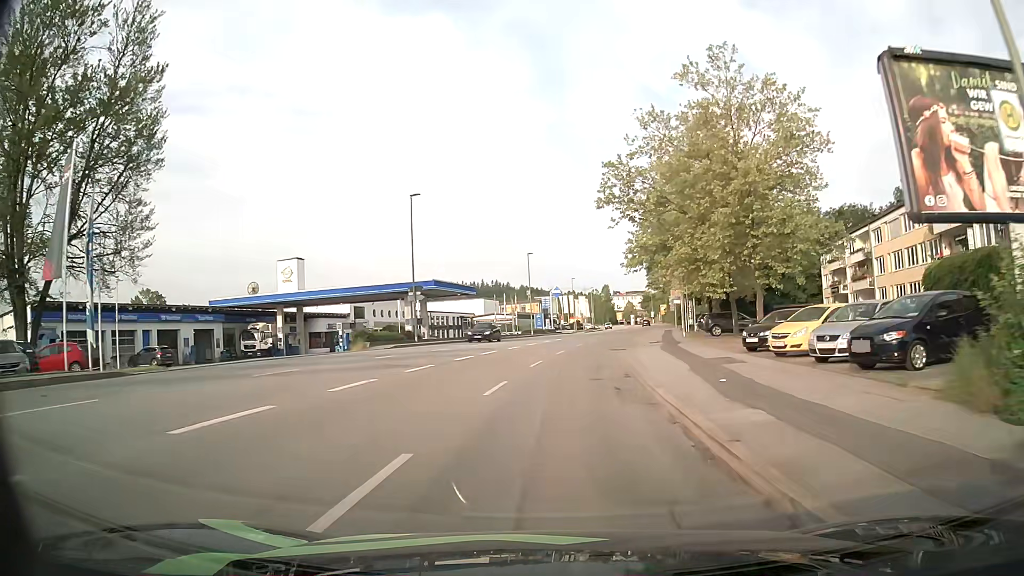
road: tertiary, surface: asphalt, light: Day
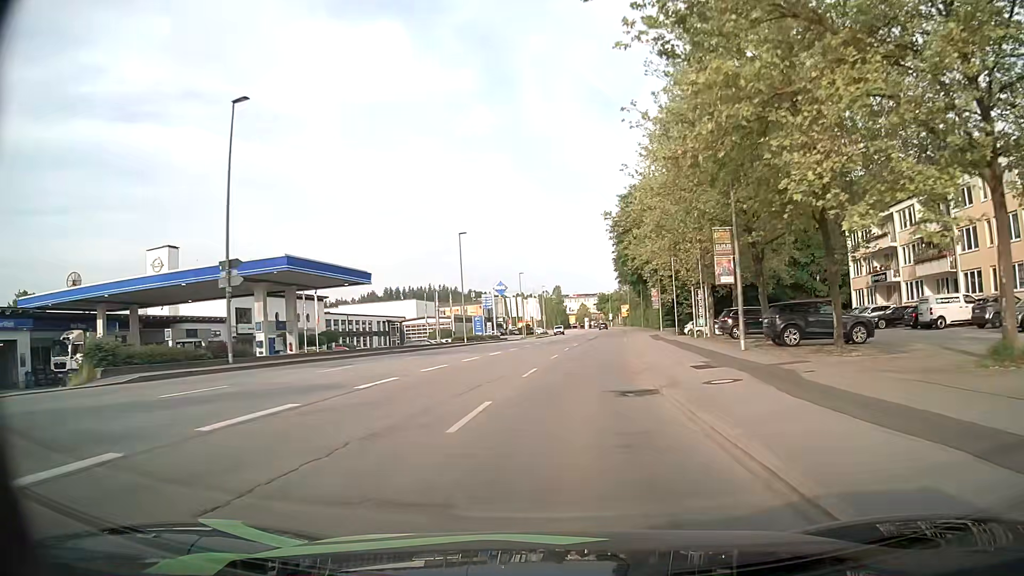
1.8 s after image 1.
(+0.8, +22.2) m; +4°
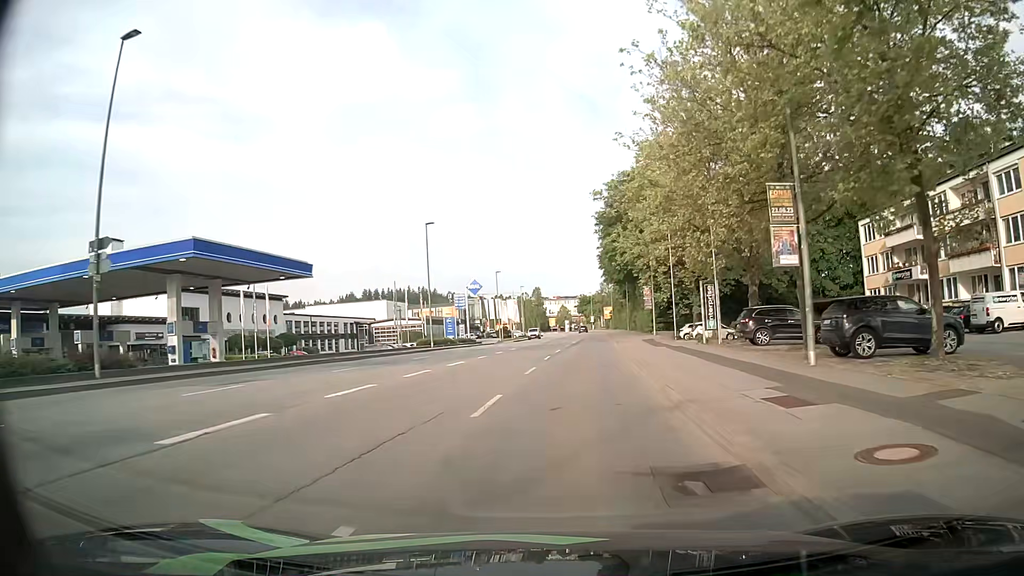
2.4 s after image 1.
(+0.1, +7.4) m; +2°
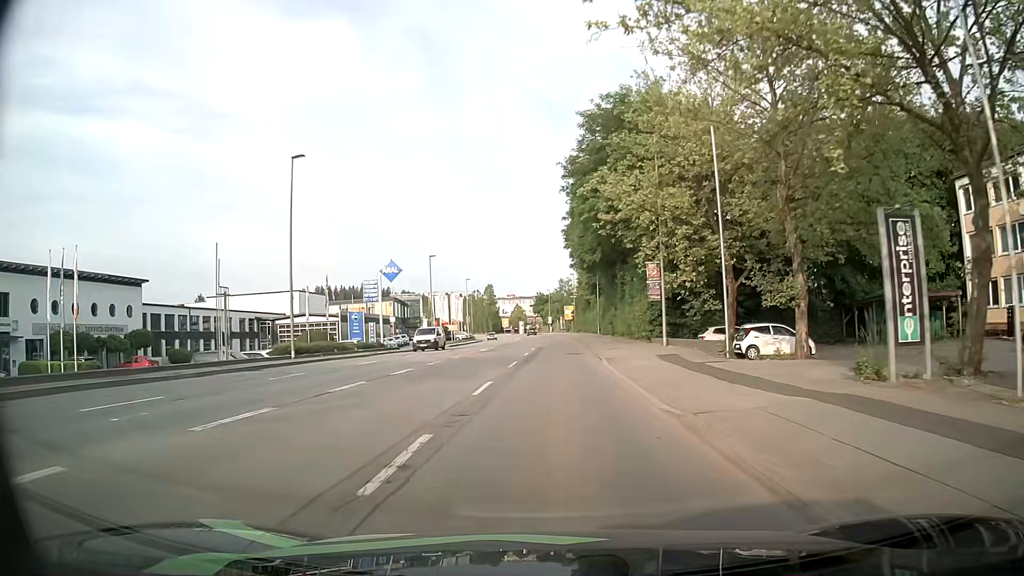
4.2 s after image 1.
(+0.8, +22.4) m; +3°
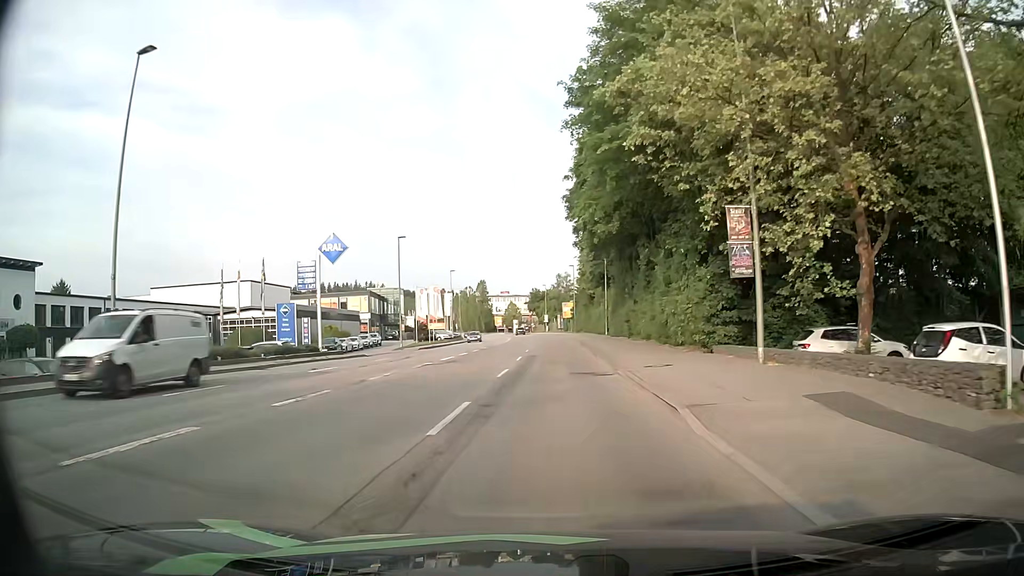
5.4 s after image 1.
(+0.1, +15.0) m; +1°
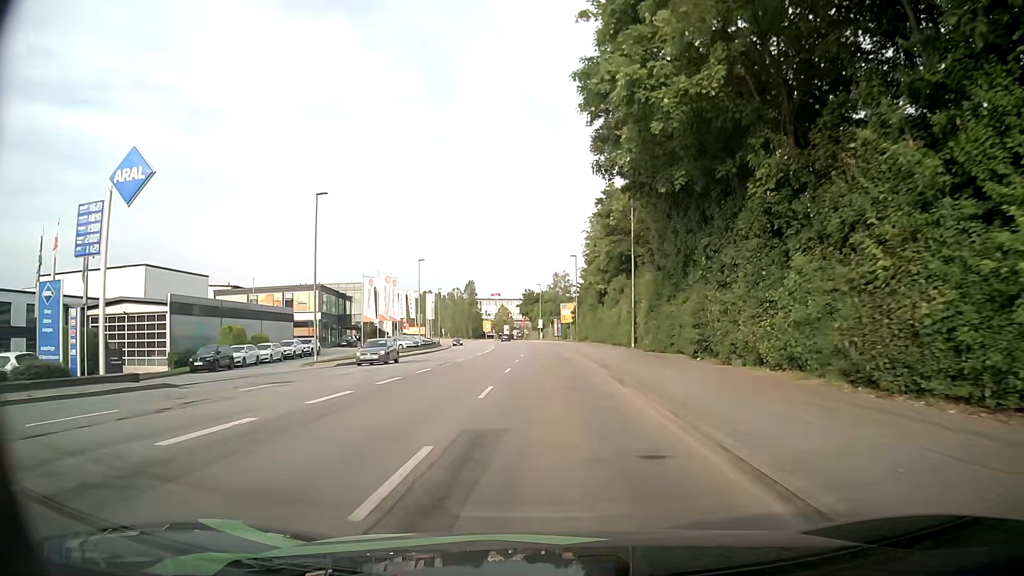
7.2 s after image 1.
(-0.1, +22.4) m; +1°
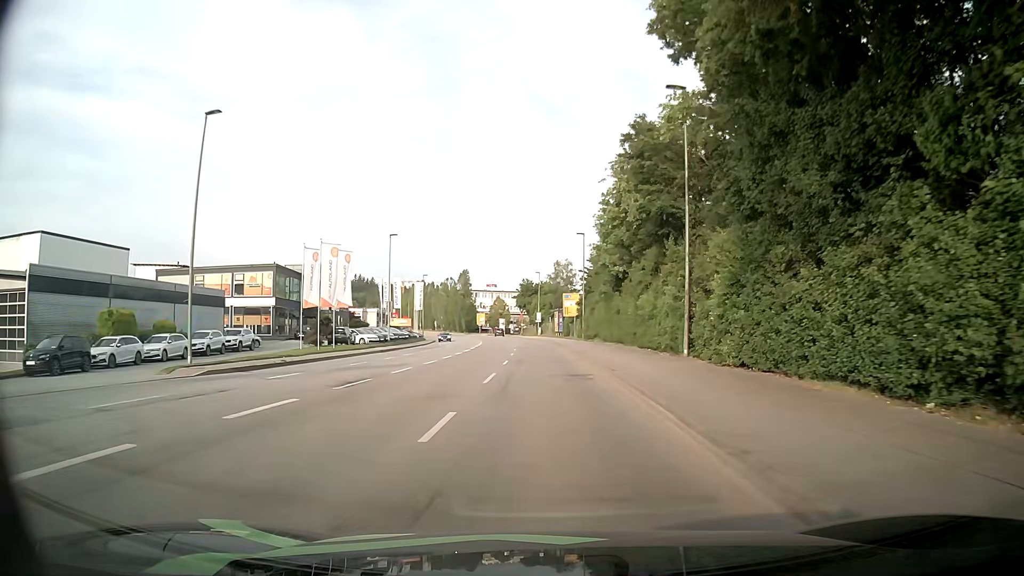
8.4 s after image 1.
(-0.2, +15.3) m; -1°
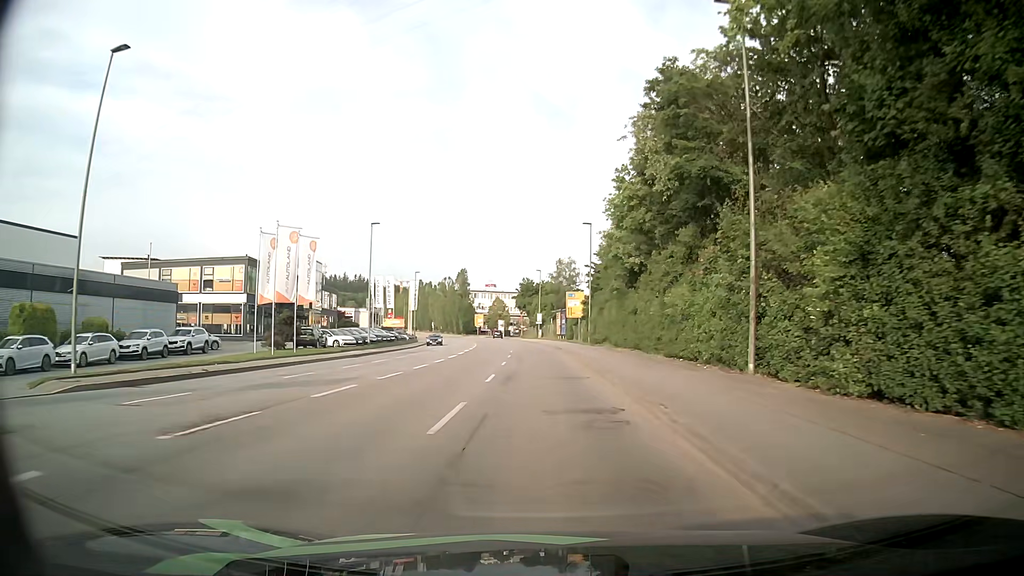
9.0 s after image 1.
(0.0, +7.7) m; +1°
